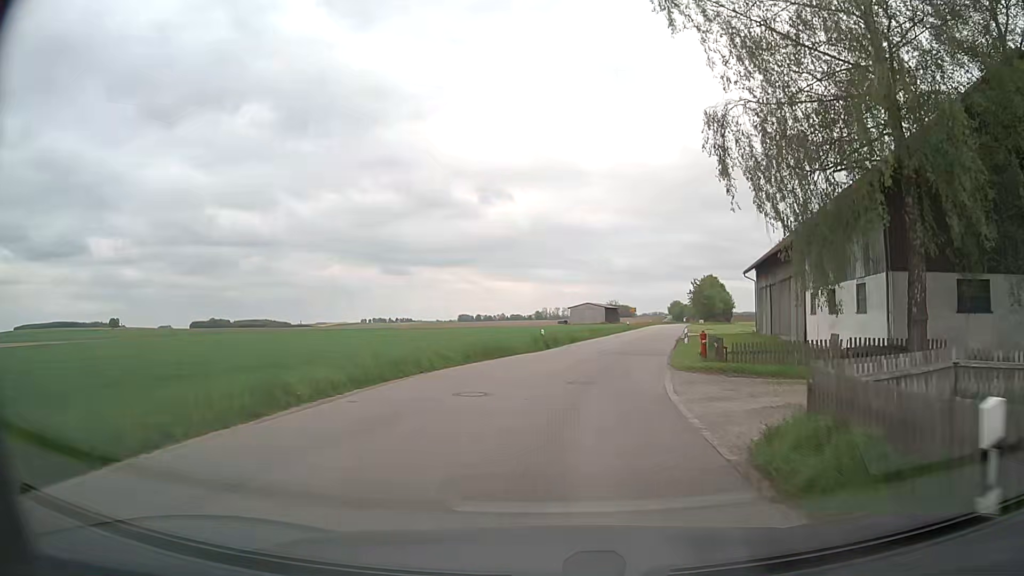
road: tertiary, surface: asphalt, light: Day
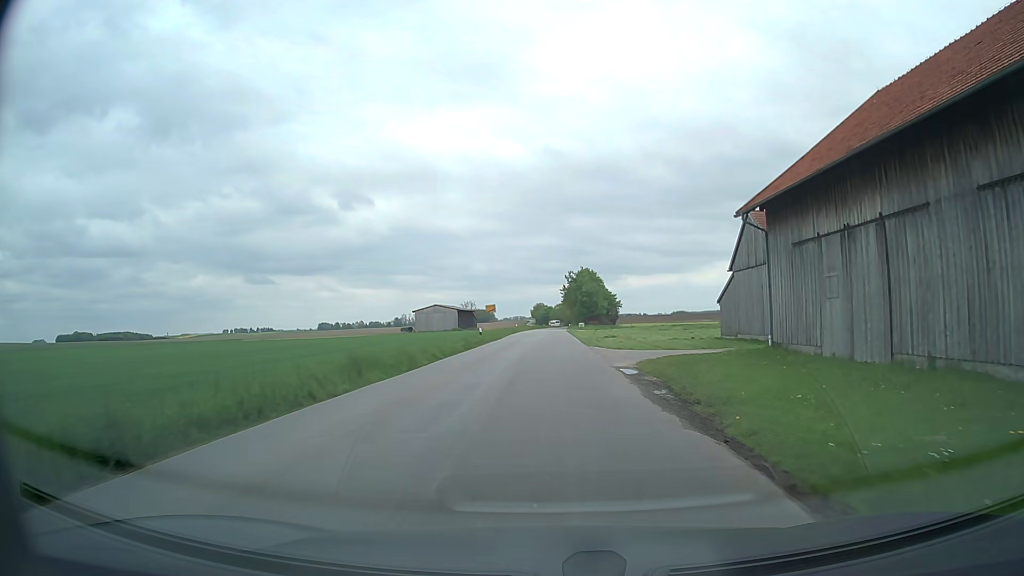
(+4.1, +33.8) m; +12°
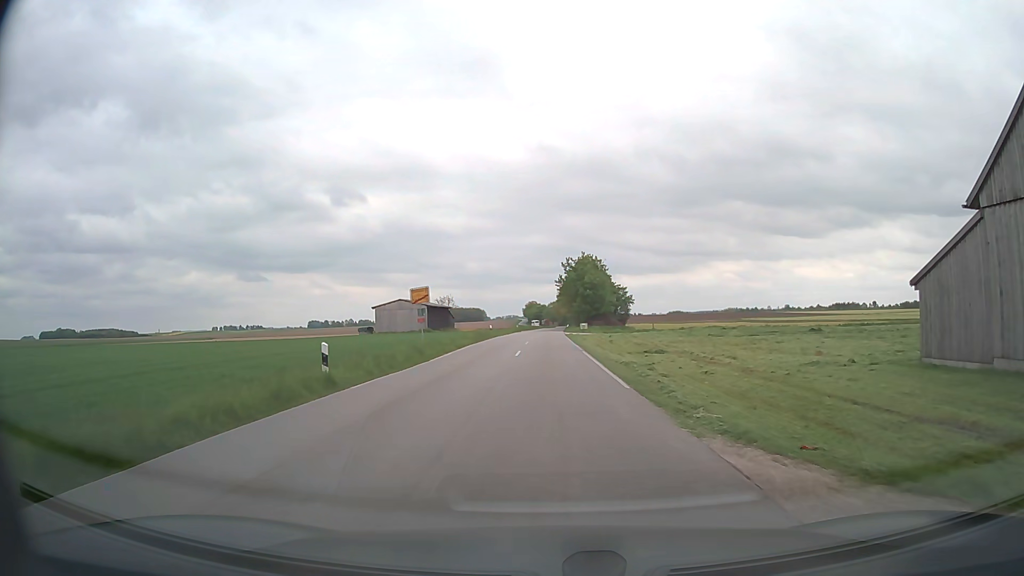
(+0.2, +28.4) m; +1°
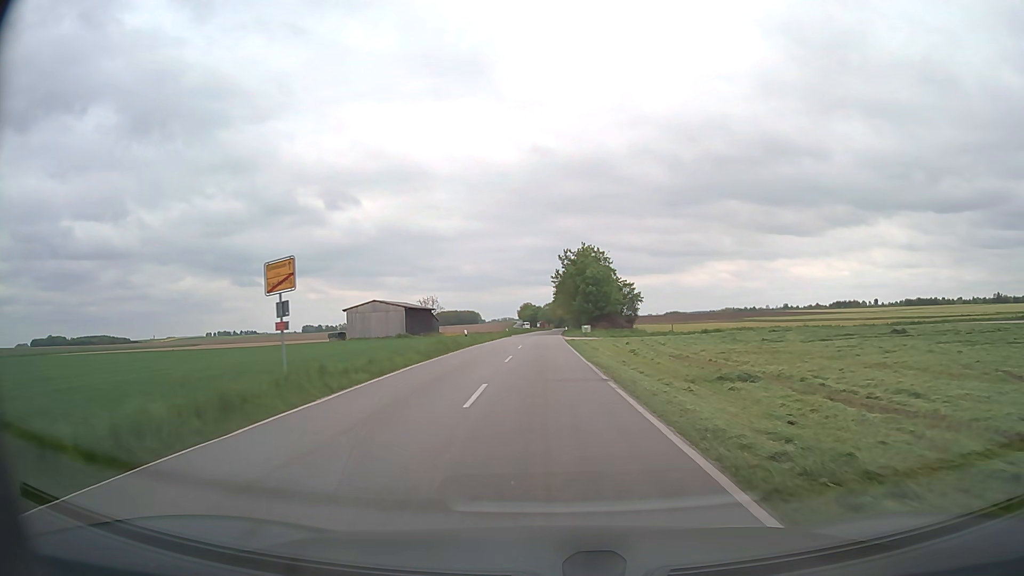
(0.0, +14.6) m; 0°
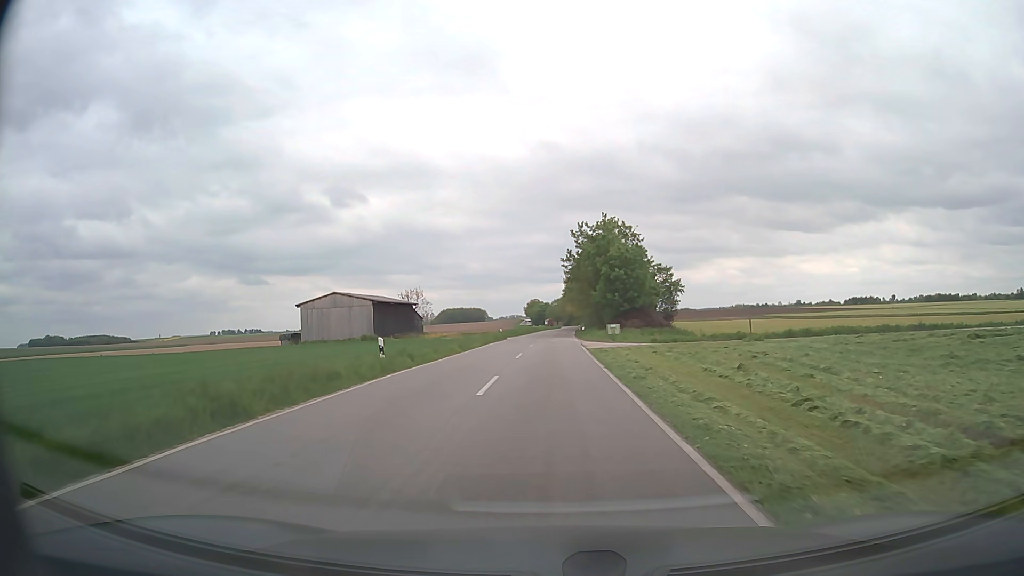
(0.0, +22.9) m; -1°
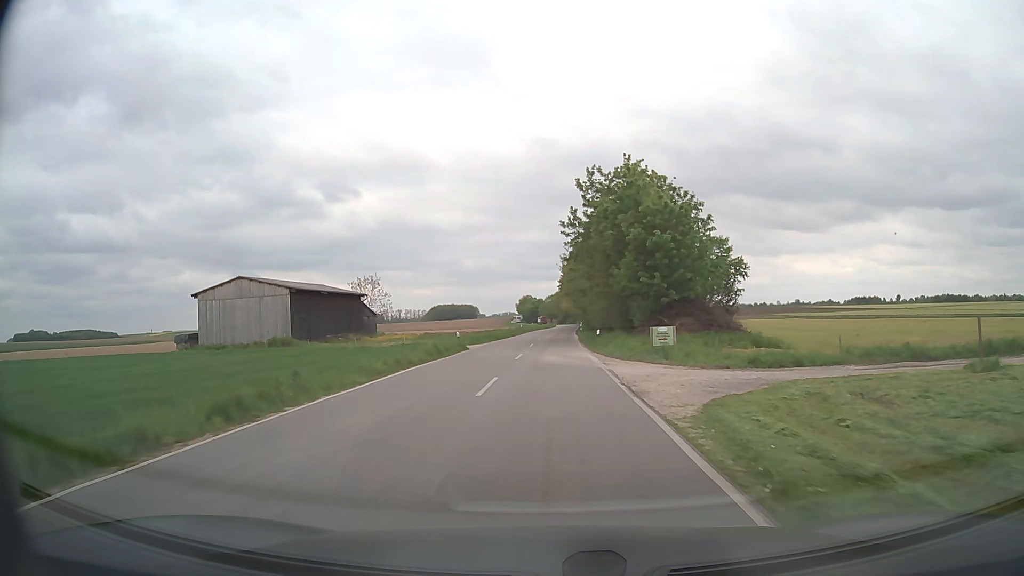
(+0.2, +24.1) m; +1°
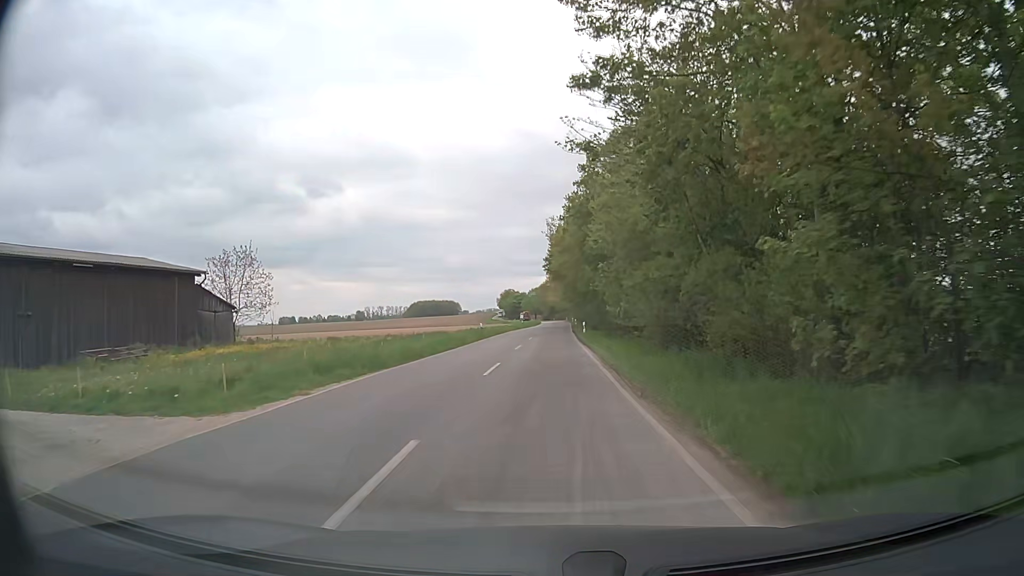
(+0.3, +33.0) m; +1°
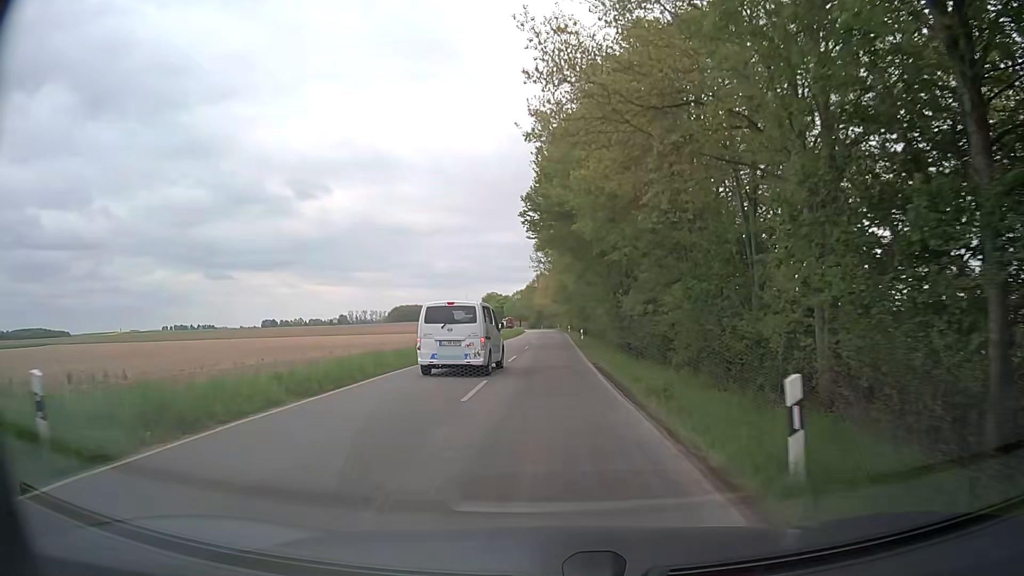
(+0.3, +40.2) m; +1°
(0, +10) (0, +20) (0, +30) (0, +40) (0, +50) (0, +60) (+1, +70) (+1, +80) (+1, +90) (+1, +100) m
